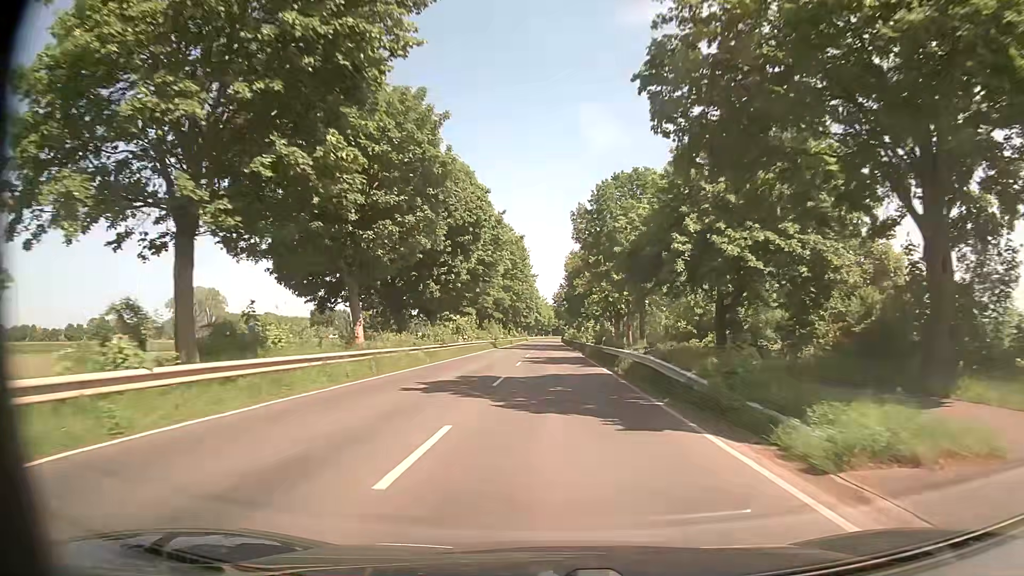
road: secondary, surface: asphalt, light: Day
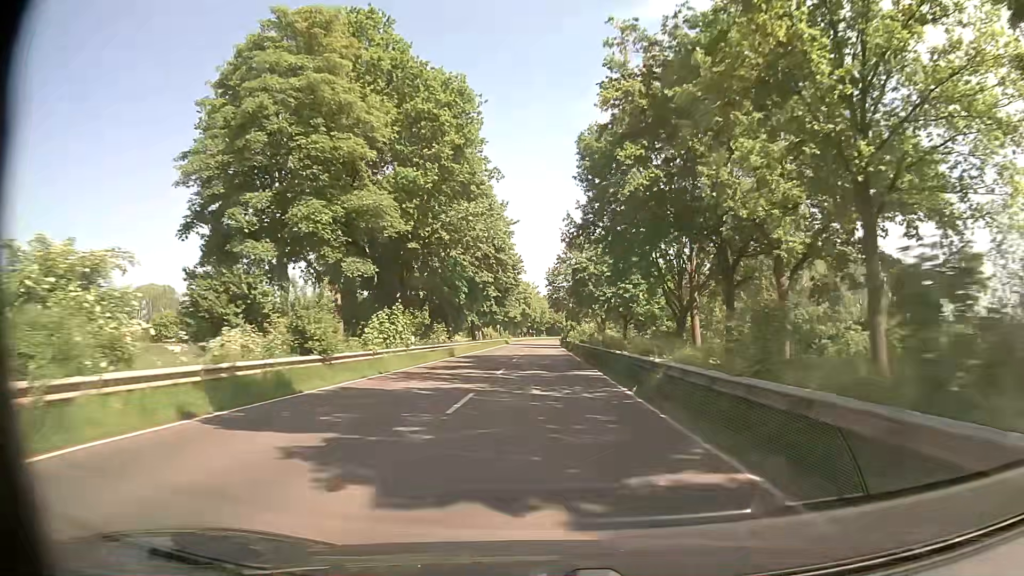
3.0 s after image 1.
(+0.3, +54.7) m; +1°
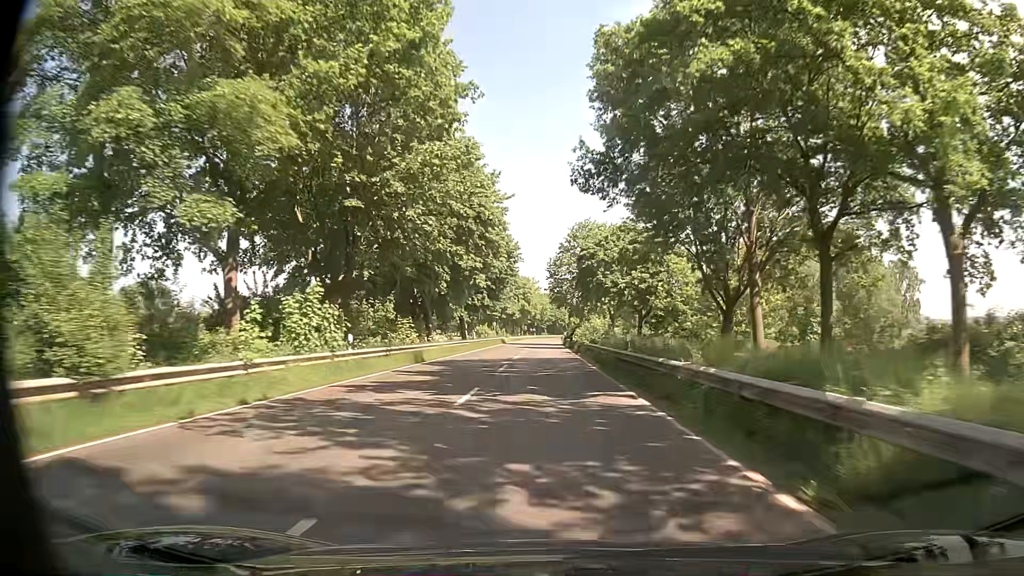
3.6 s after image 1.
(0.0, +10.9) m; 0°
(0, +10) (0, +20) (0, +30) (0, +40) (0, +50) (0, +60) (0, +70) (0, +80) (0, +90) (0, +100) m
